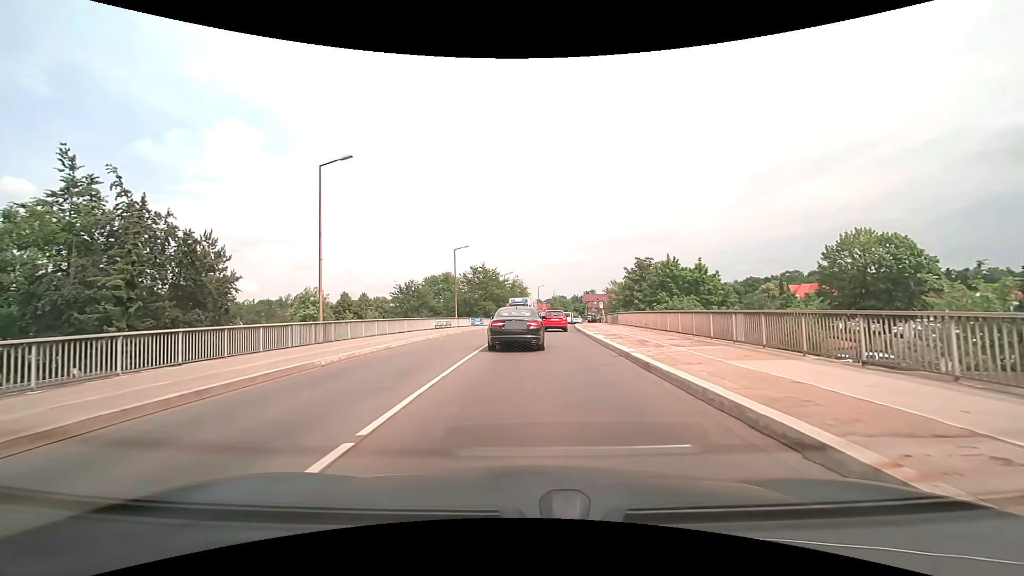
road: secondary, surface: asphalt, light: Day
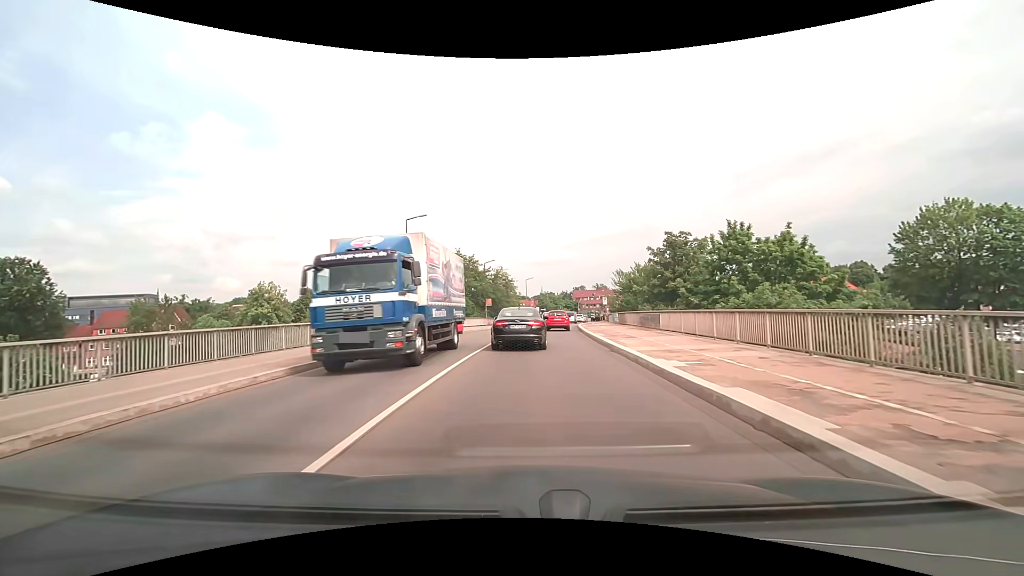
(+0.1, +16.7) m; +1°
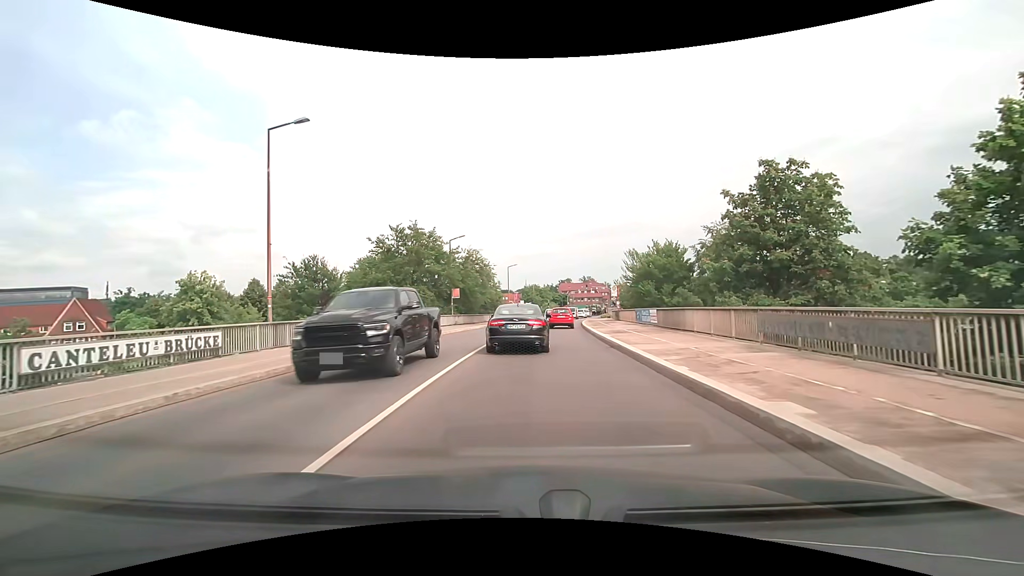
(+0.3, +17.6) m; +2°
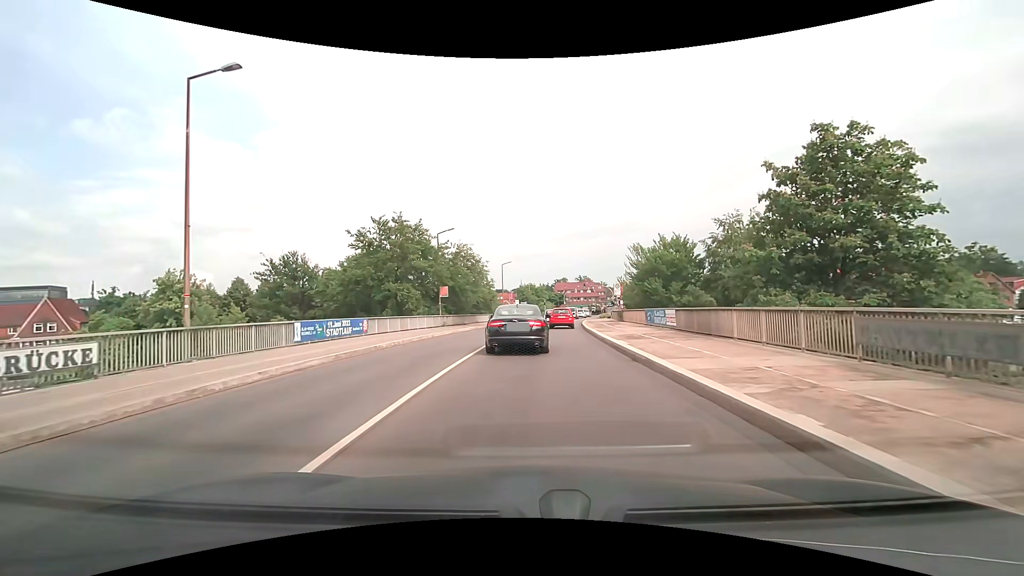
(0.0, +4.2) m; +1°
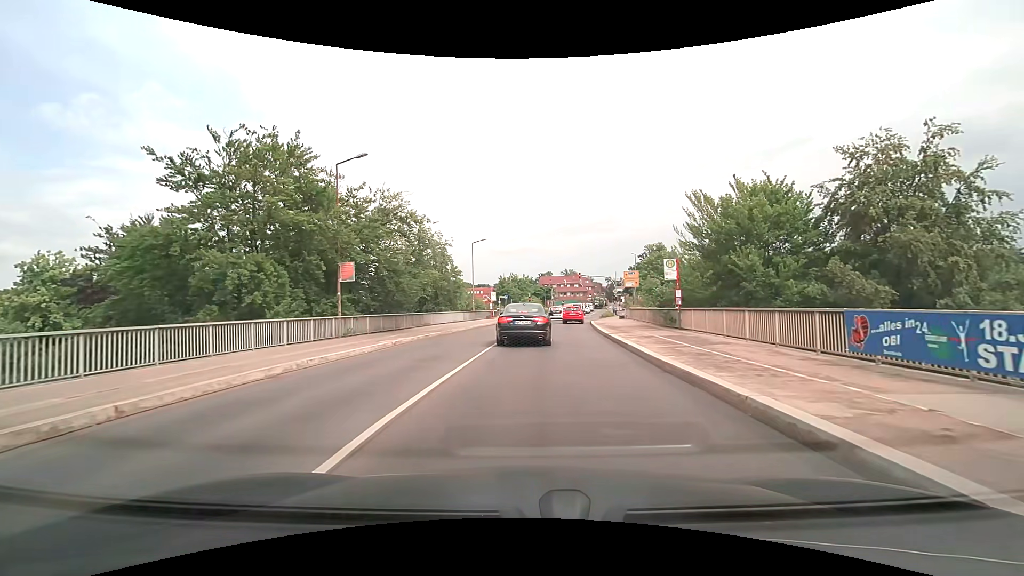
(+0.3, +20.4) m; +2°
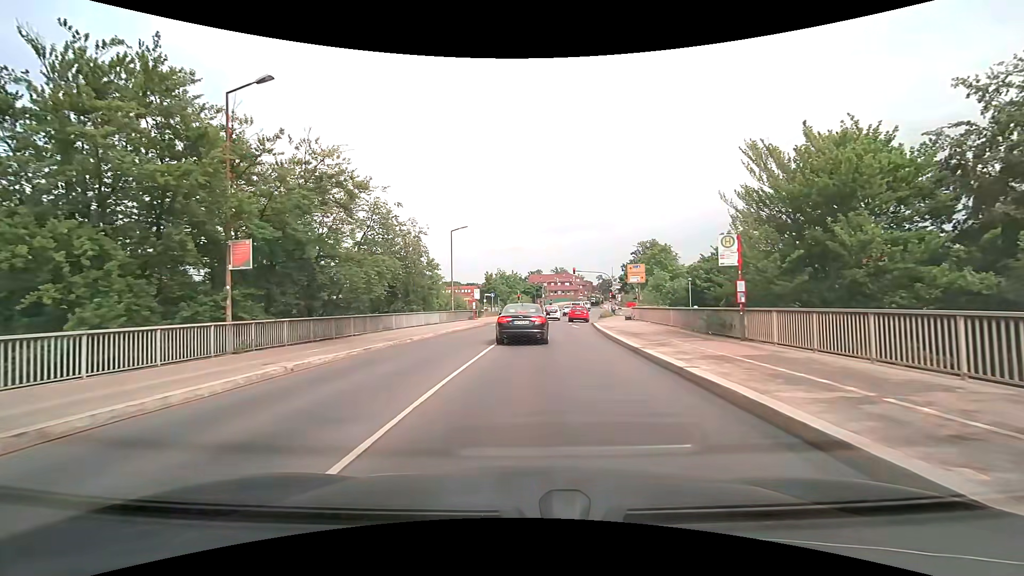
(+0.1, +7.9) m; +2°
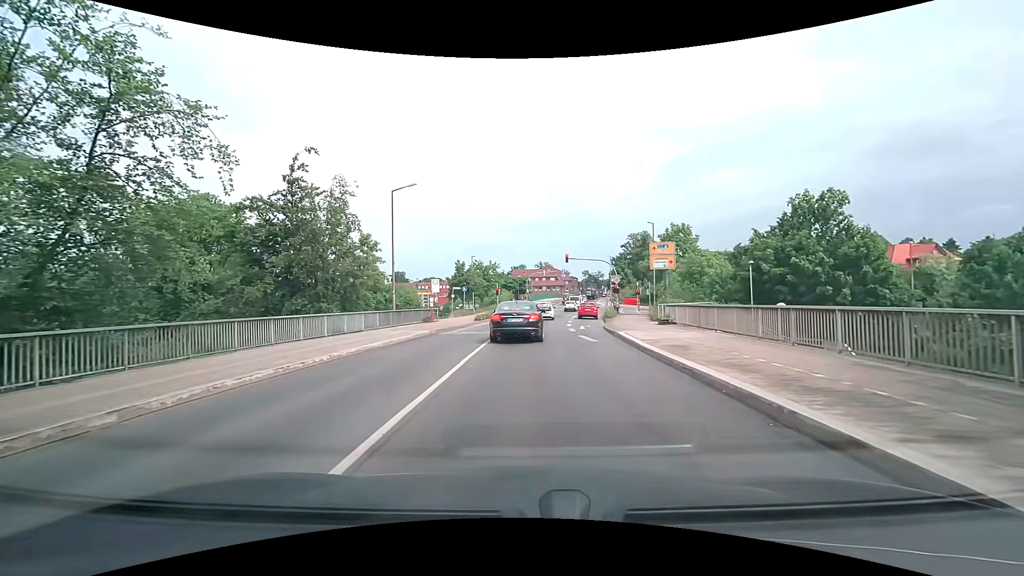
(+0.2, +14.8) m; +2°
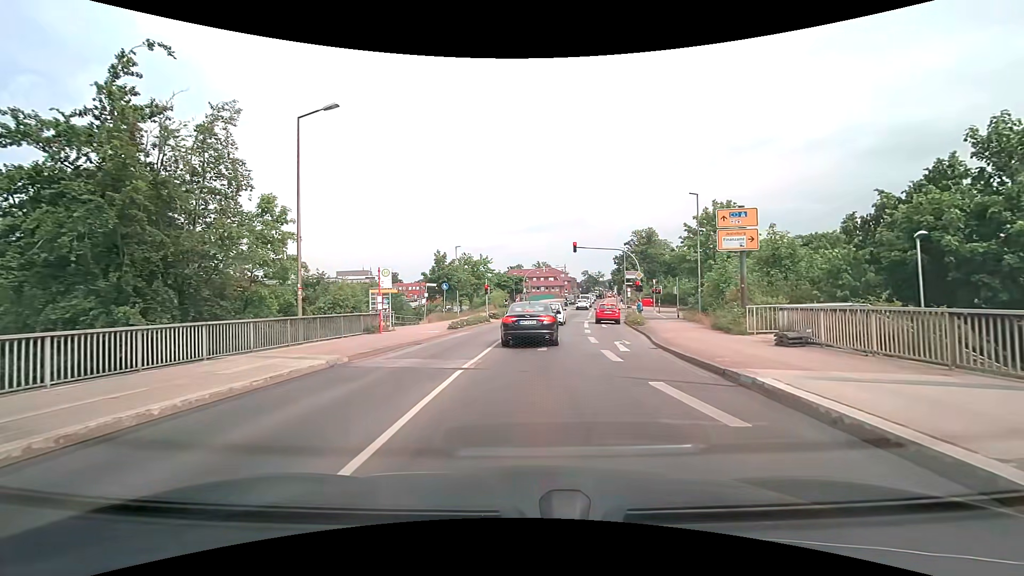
(0.0, +12.2) m; 0°
